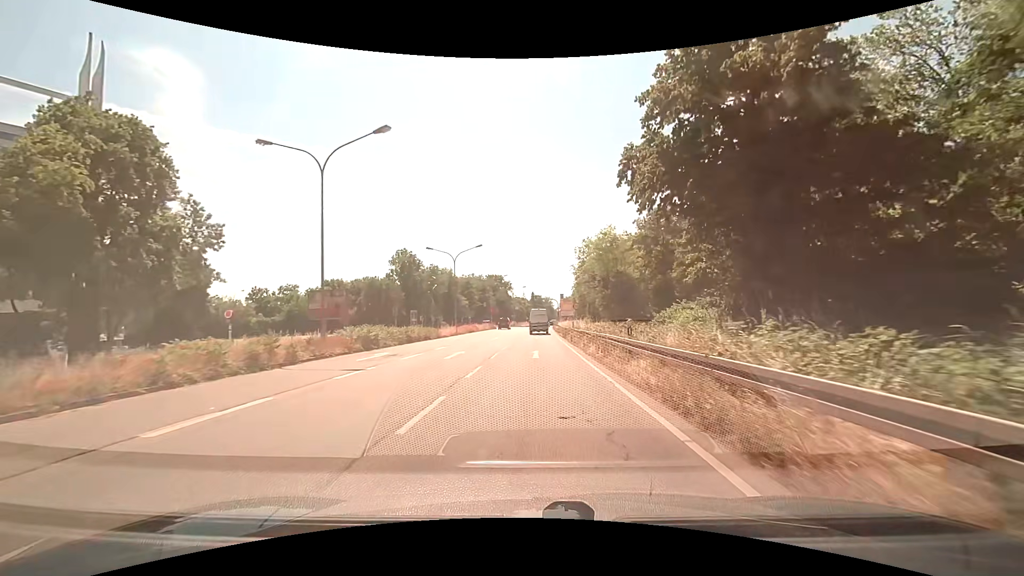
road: primary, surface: asphalt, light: Day
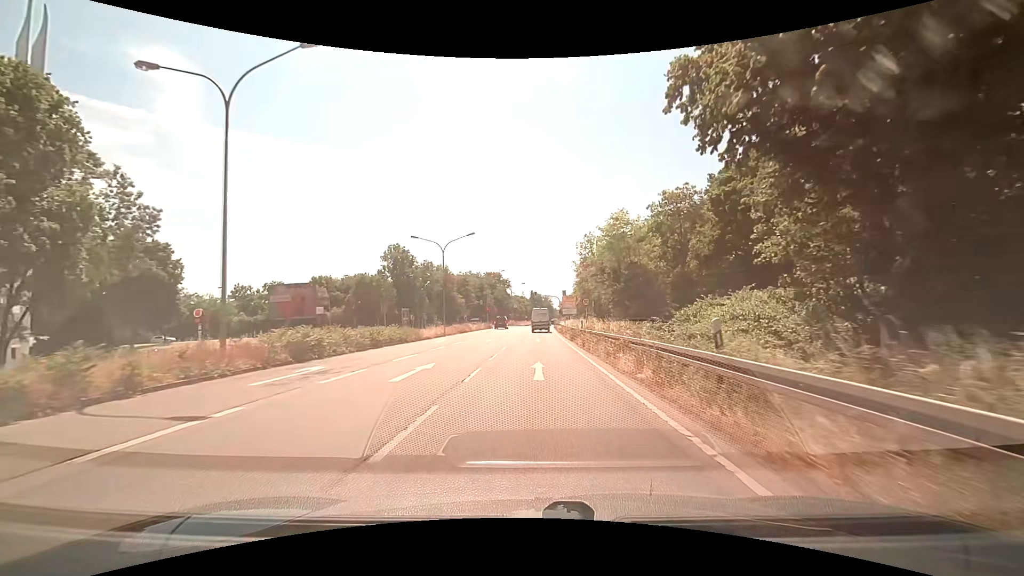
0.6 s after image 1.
(0.0, +7.1) m; 0°
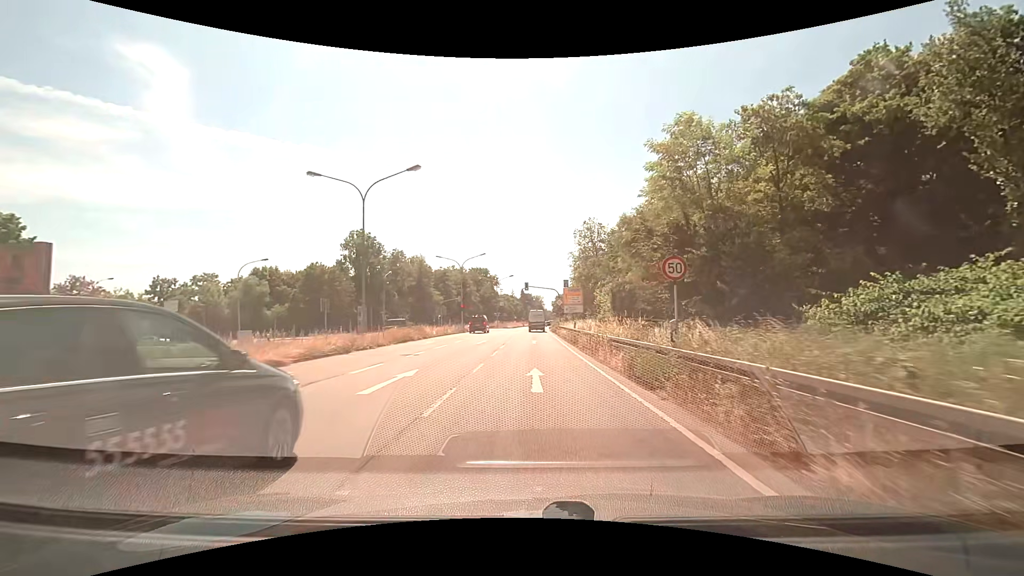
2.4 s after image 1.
(+0.1, +21.9) m; +1°
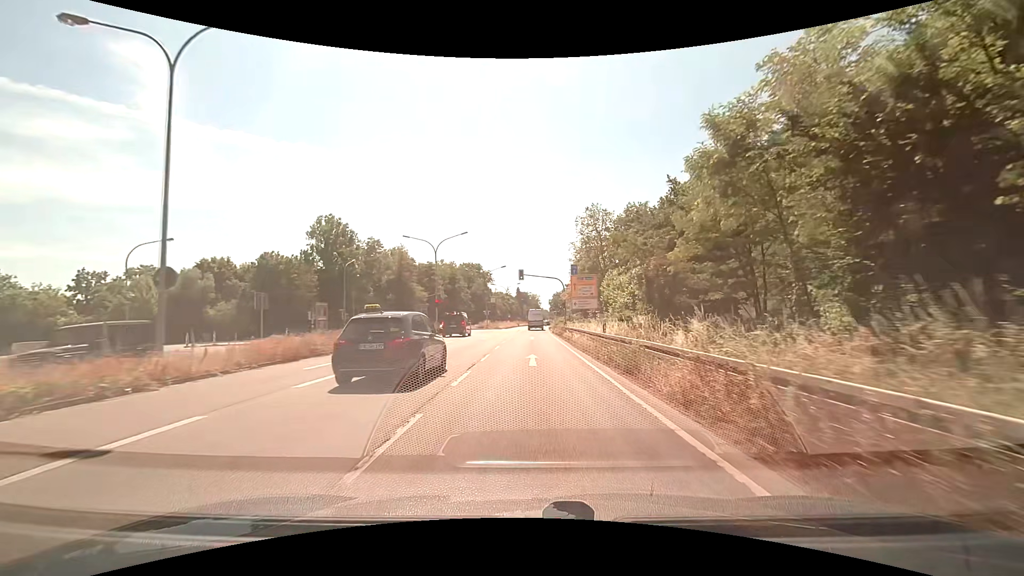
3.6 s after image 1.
(+0.1, +15.0) m; 0°
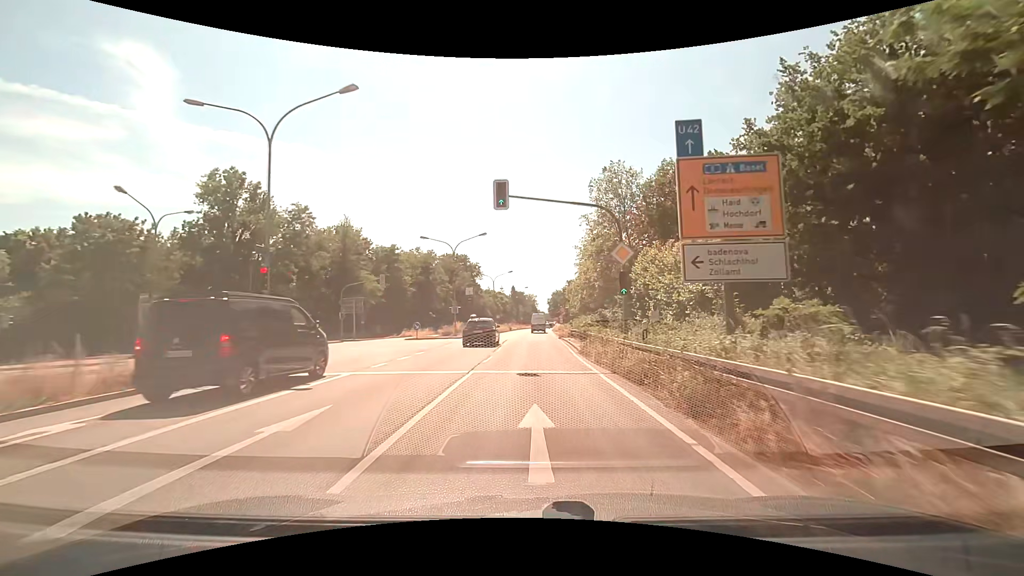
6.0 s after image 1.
(+0.1, +31.1) m; 0°
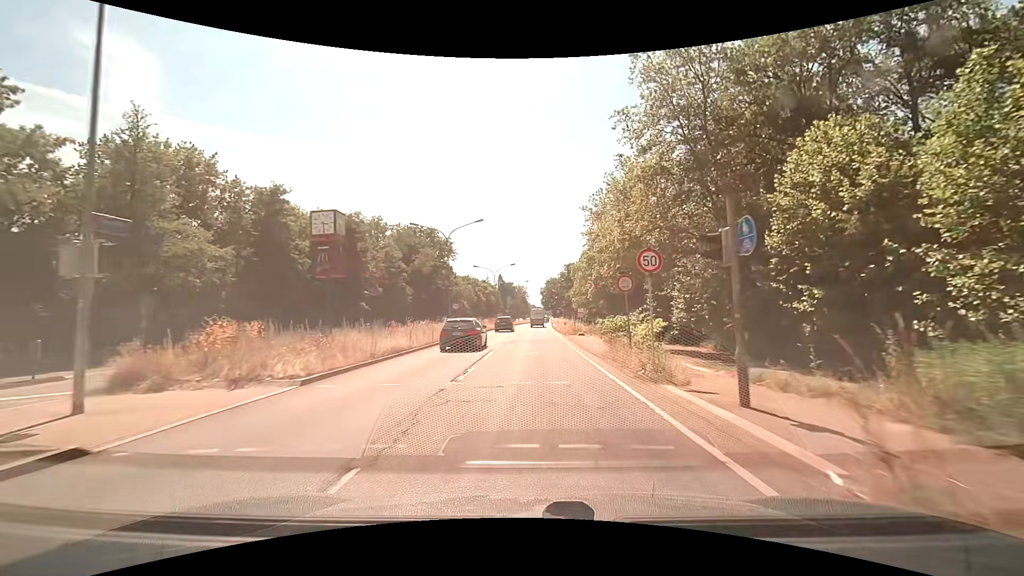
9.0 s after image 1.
(+0.4, +39.2) m; +1°
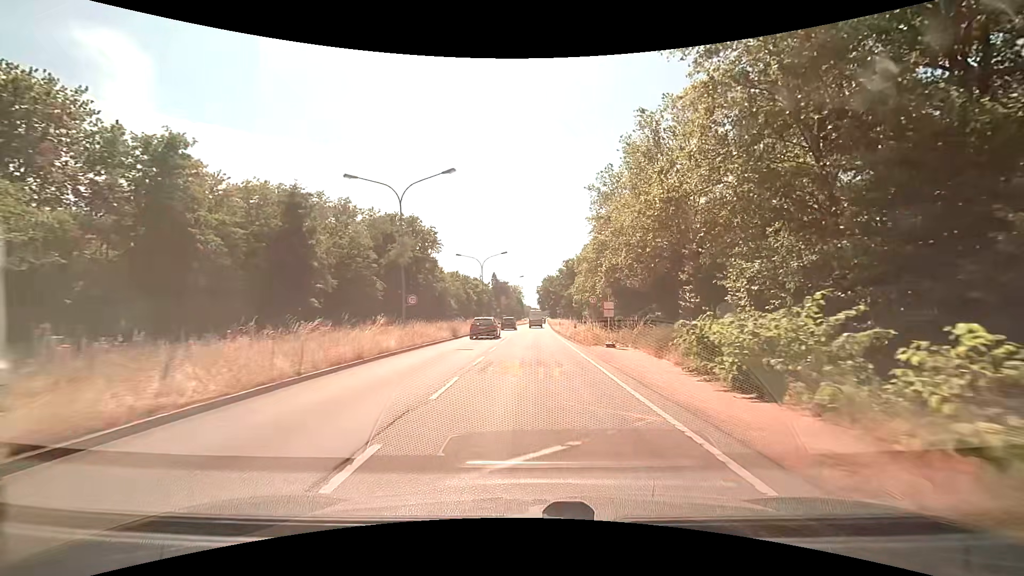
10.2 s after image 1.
(0.0, +14.7) m; +1°
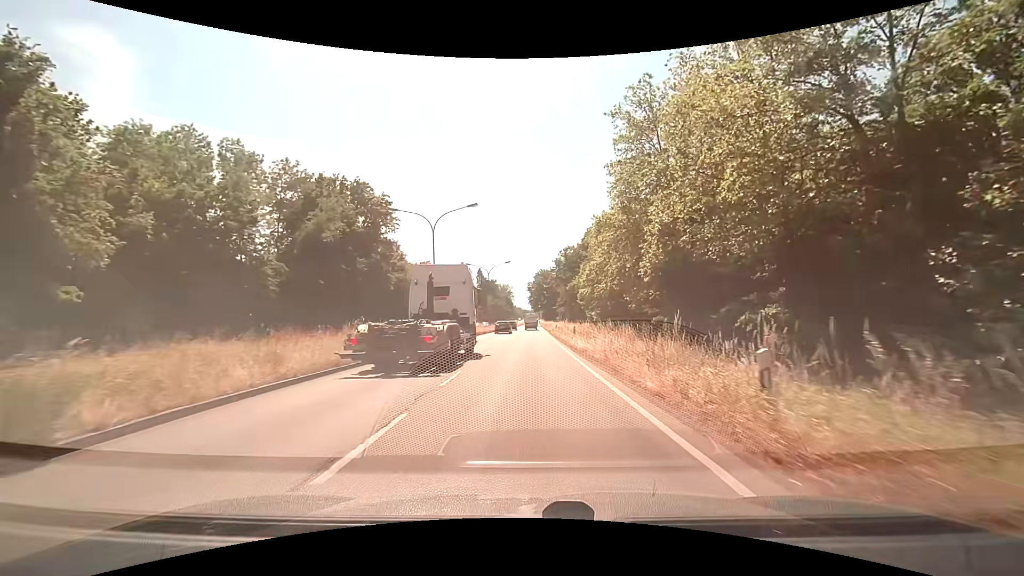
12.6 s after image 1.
(+0.1, +28.1) m; +1°
(0, +10) (0, +20) (0, +30) (0, +40) (+1, +50) (+1, +60) (+1, +70) (+1, +80) (+1, +90) (+1, +100) m
